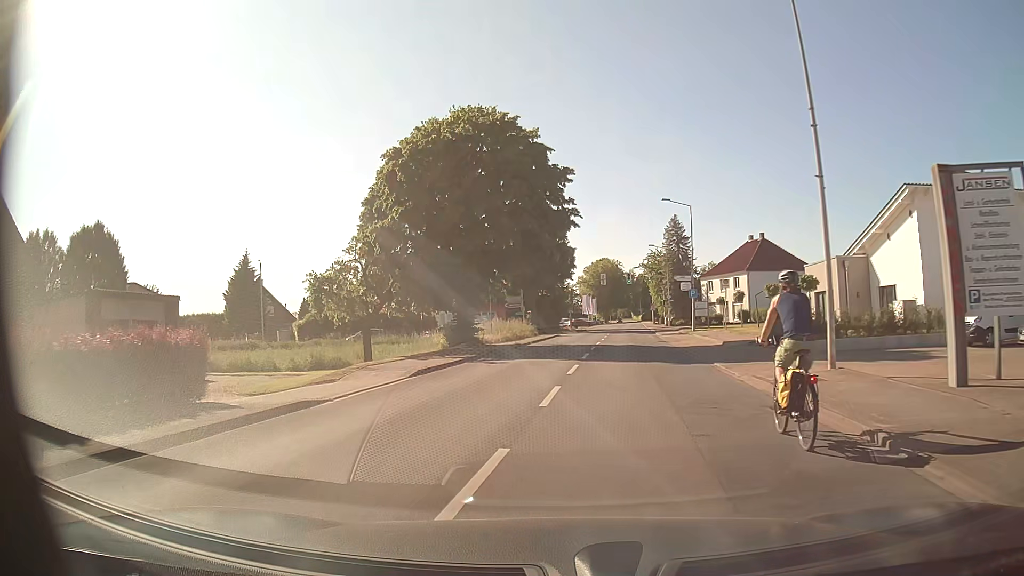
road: secondary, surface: asphalt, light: Day
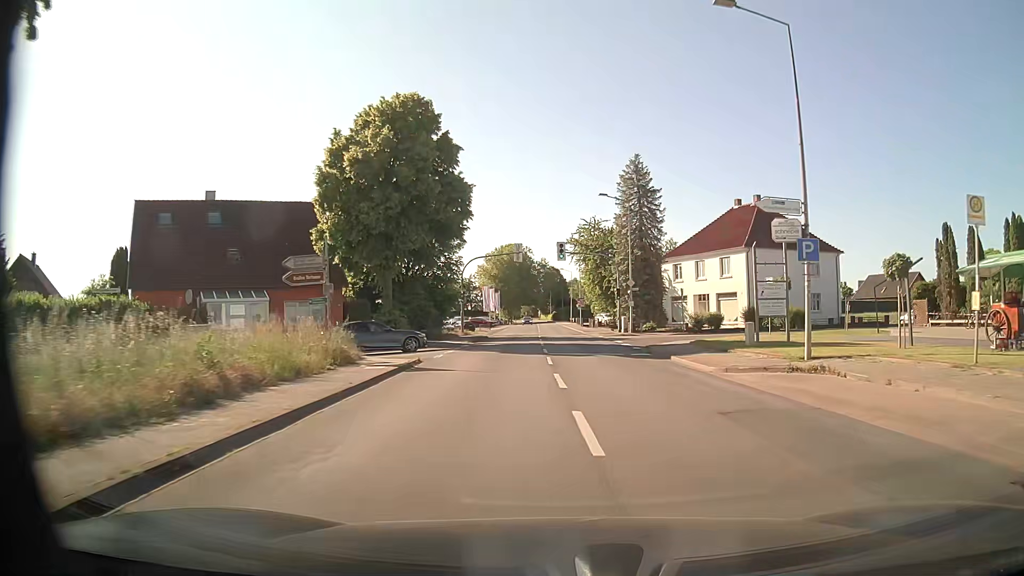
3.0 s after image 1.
(+1.0, +34.1) m; +9°
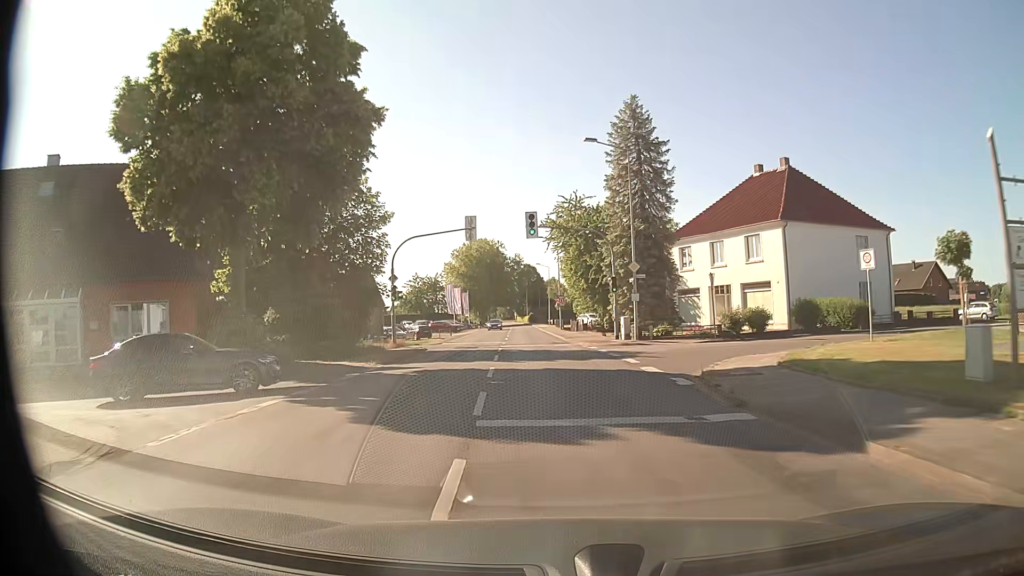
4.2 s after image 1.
(+0.3, +15.3) m; +2°
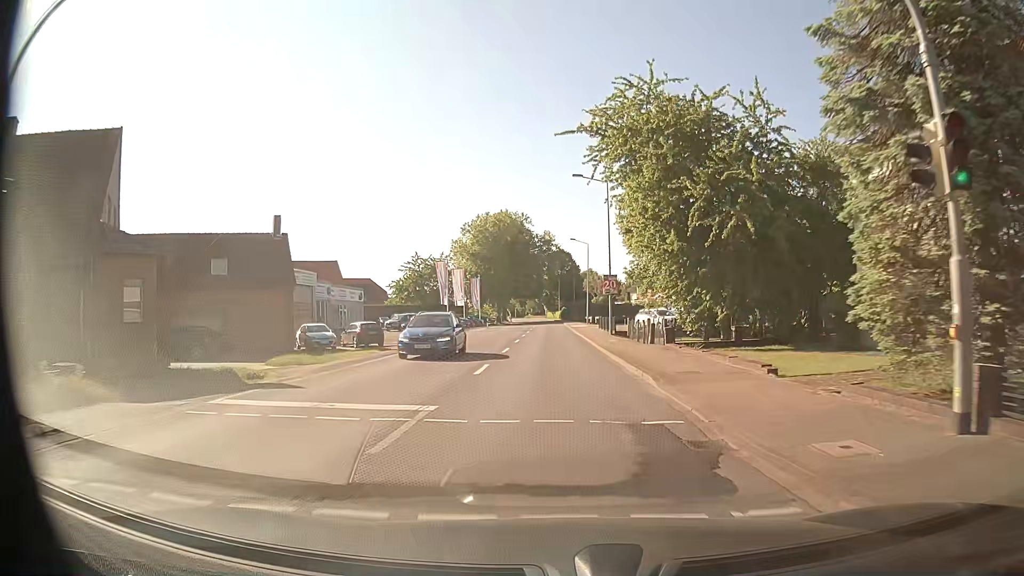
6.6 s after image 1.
(-0.8, +29.8) m; -3°
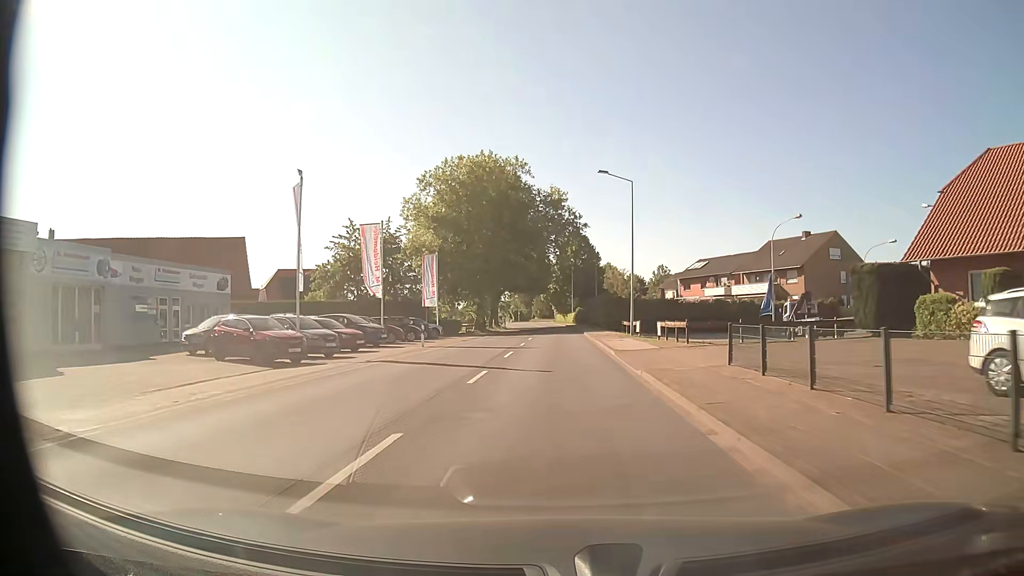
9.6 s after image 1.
(-0.5, +38.4) m; -1°
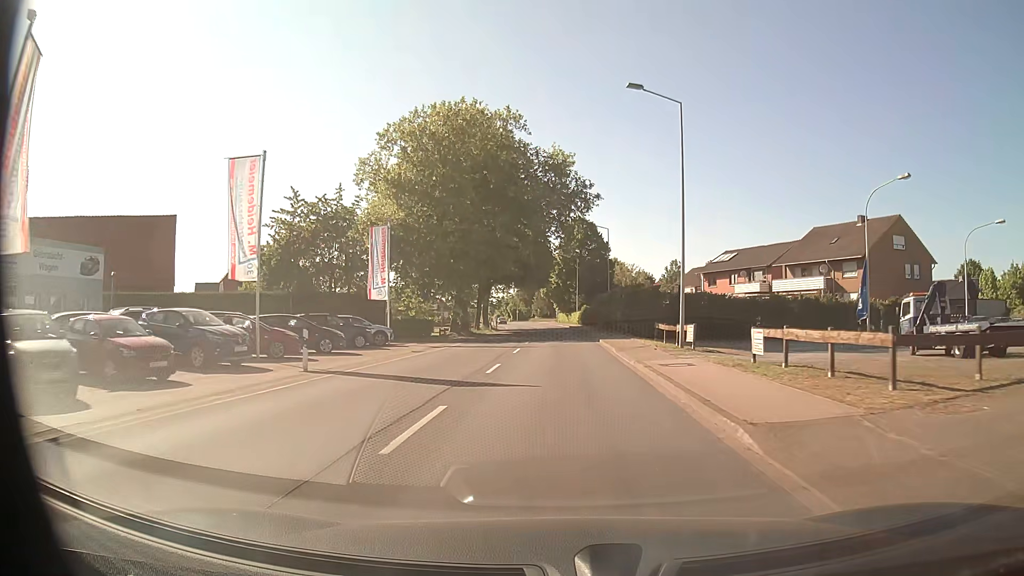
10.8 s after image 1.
(-0.2, +15.8) m; -1°
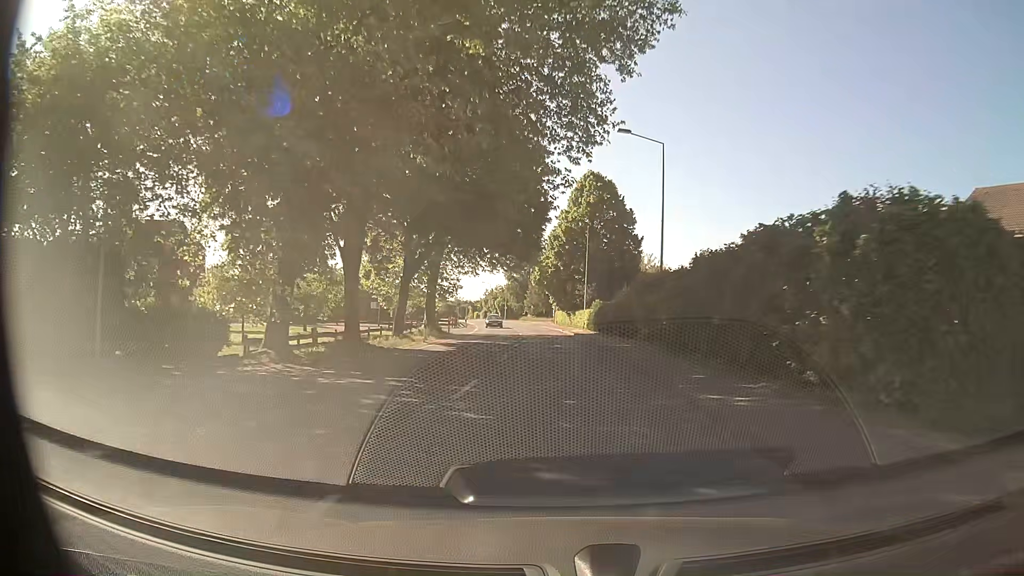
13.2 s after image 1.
(-0.1, +32.2) m; 0°
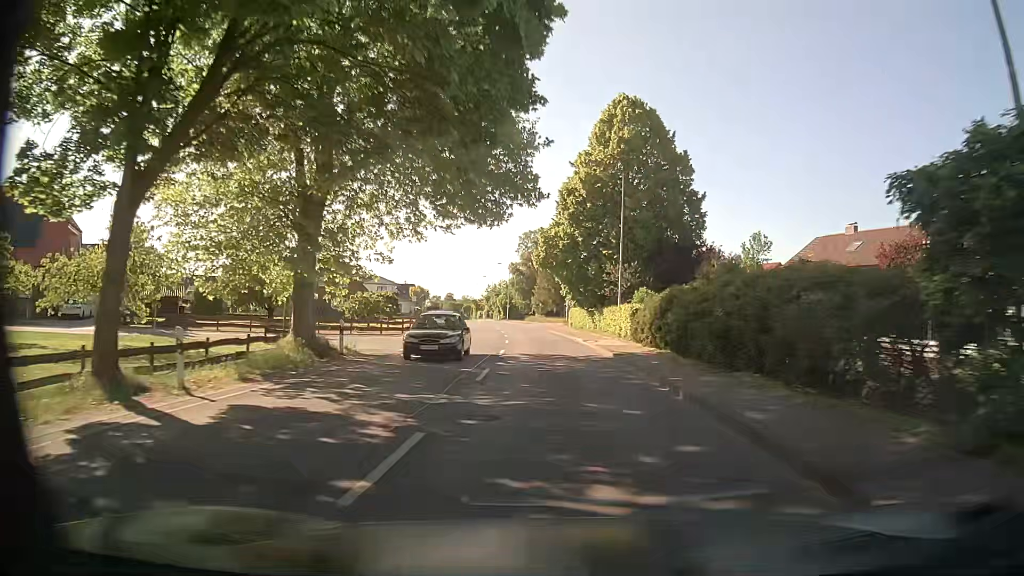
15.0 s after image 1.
(-0.1, +24.5) m; -1°
(0, +10) (0, +20) (-1, +30) (-2, +40) (-3, +50) (-4, +60) (-5, +70) (-7, +80) (-8, +90) (-10, +99) m
